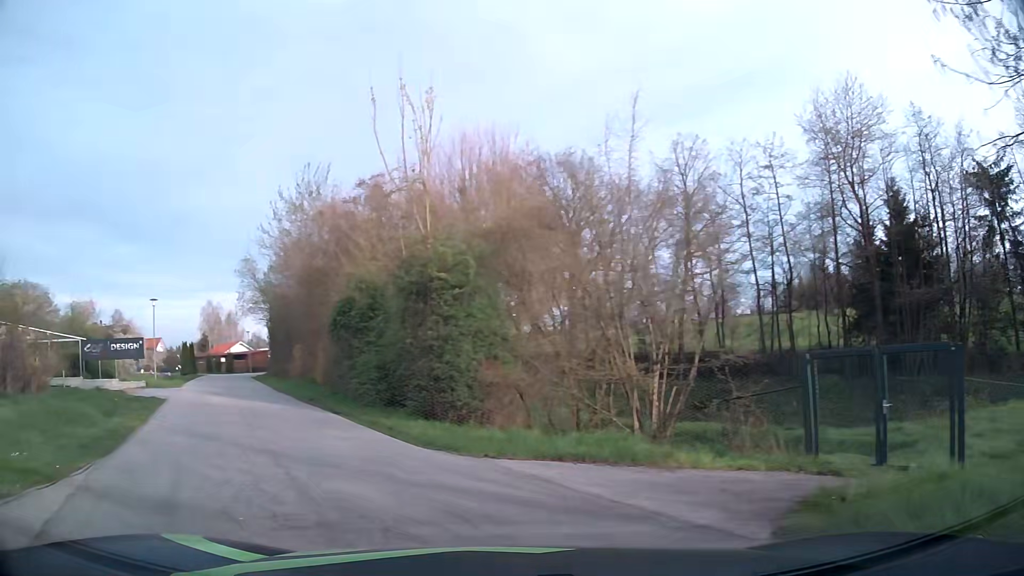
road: secondary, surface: asphalt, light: Day
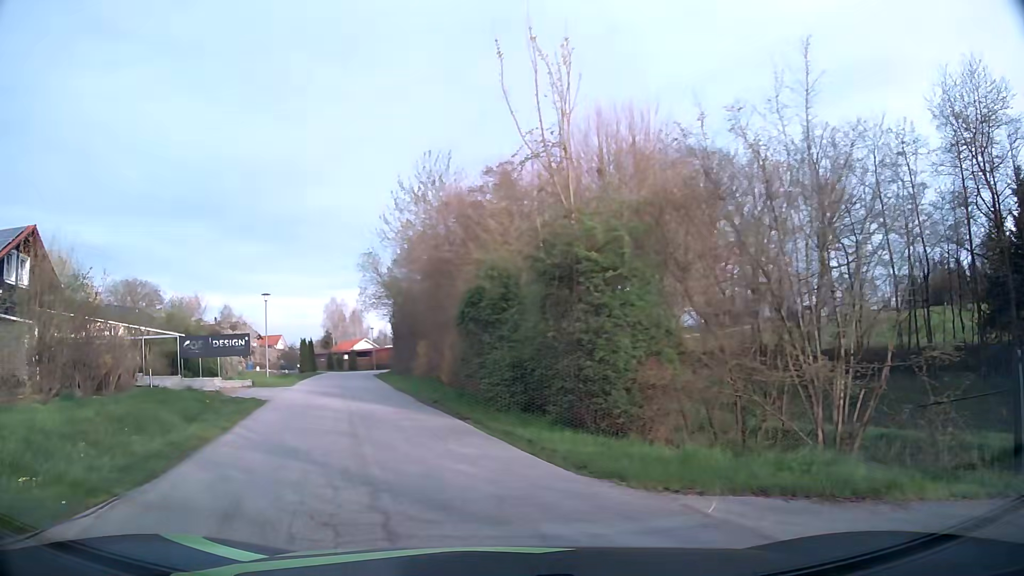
(-0.2, +2.6) m; -9°
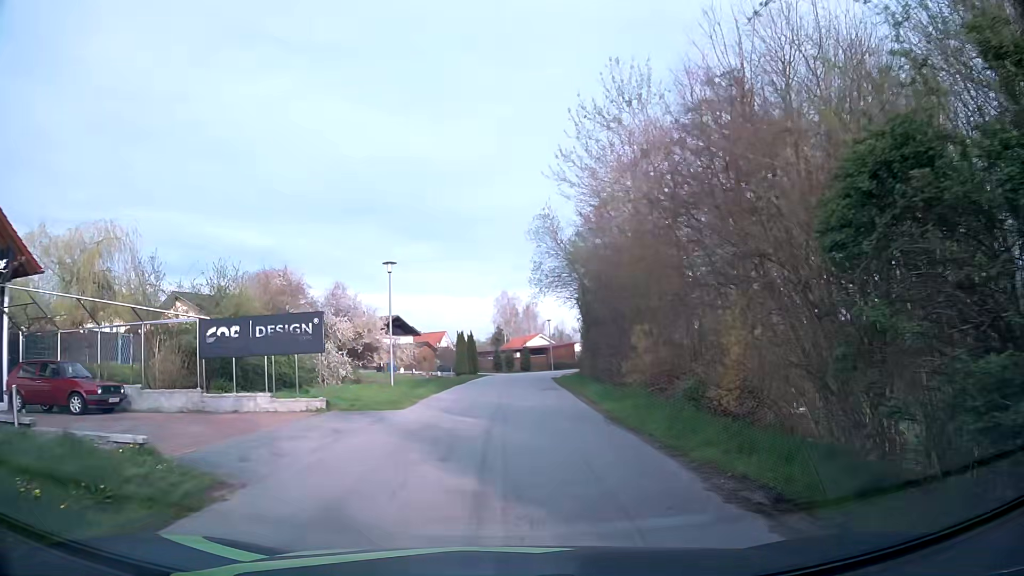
(-3.2, +14.7) m; -17°
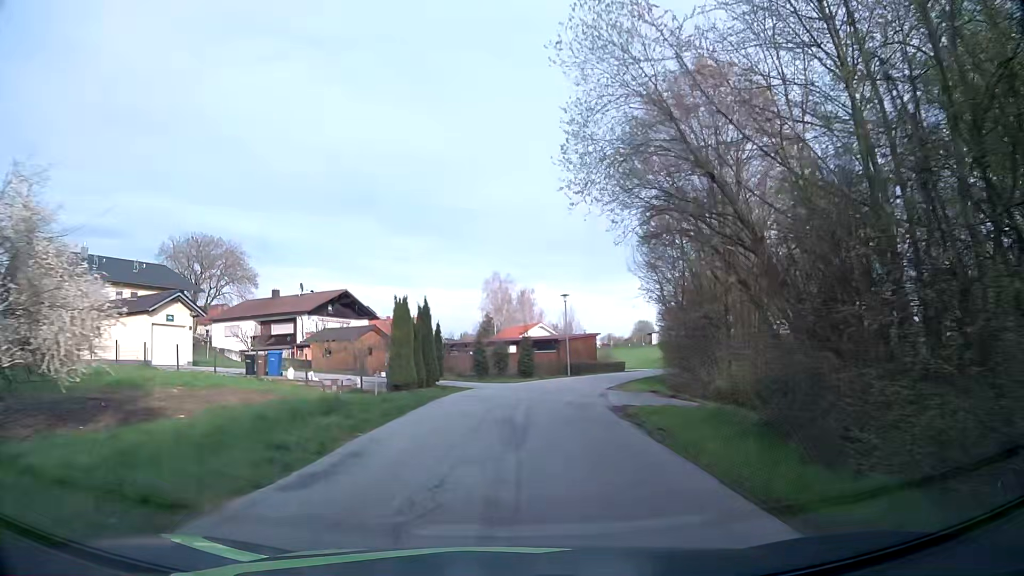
(+0.2, +27.3) m; +1°
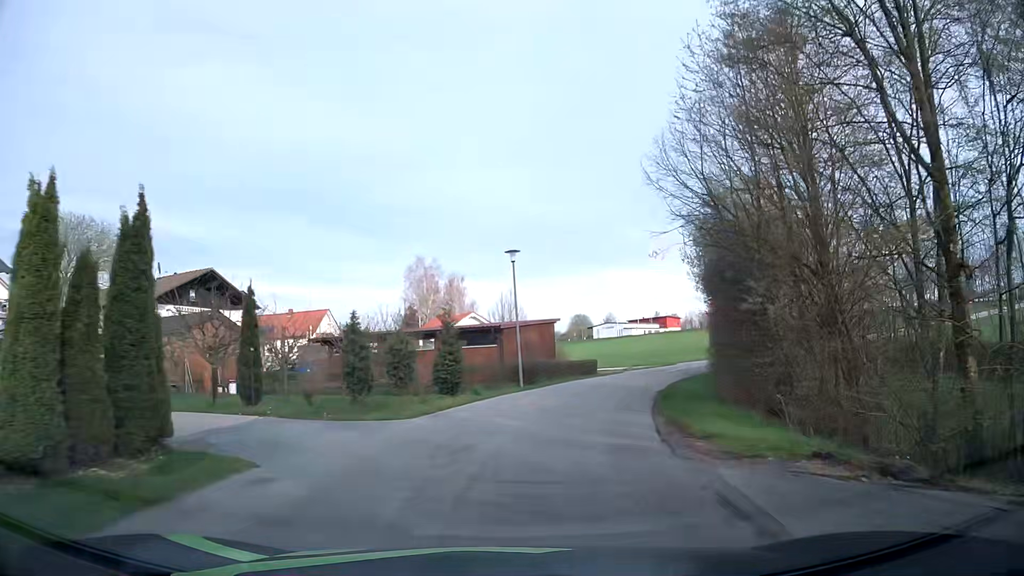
(+0.9, +18.4) m; +6°
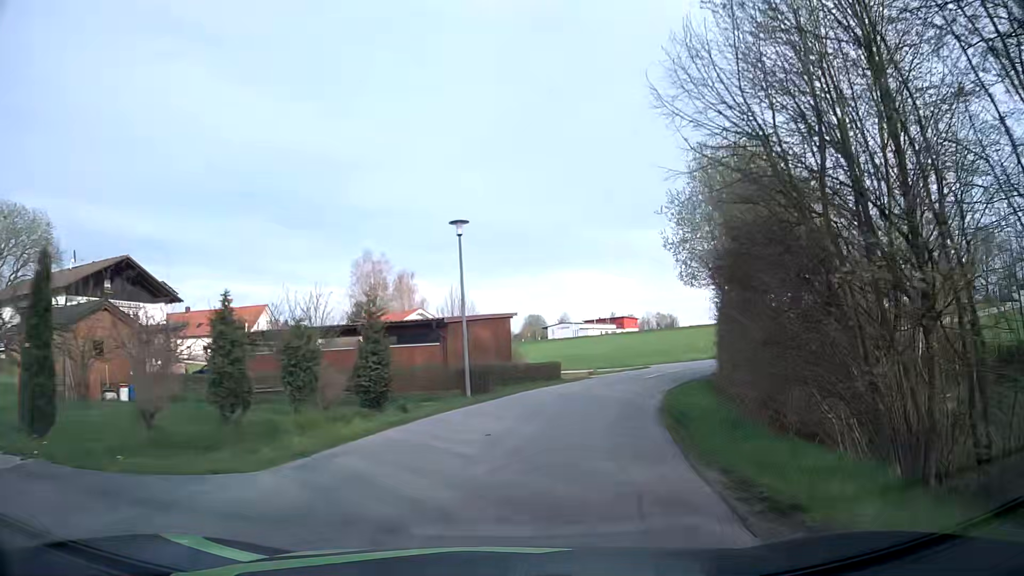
(+0.2, +6.3) m; +4°
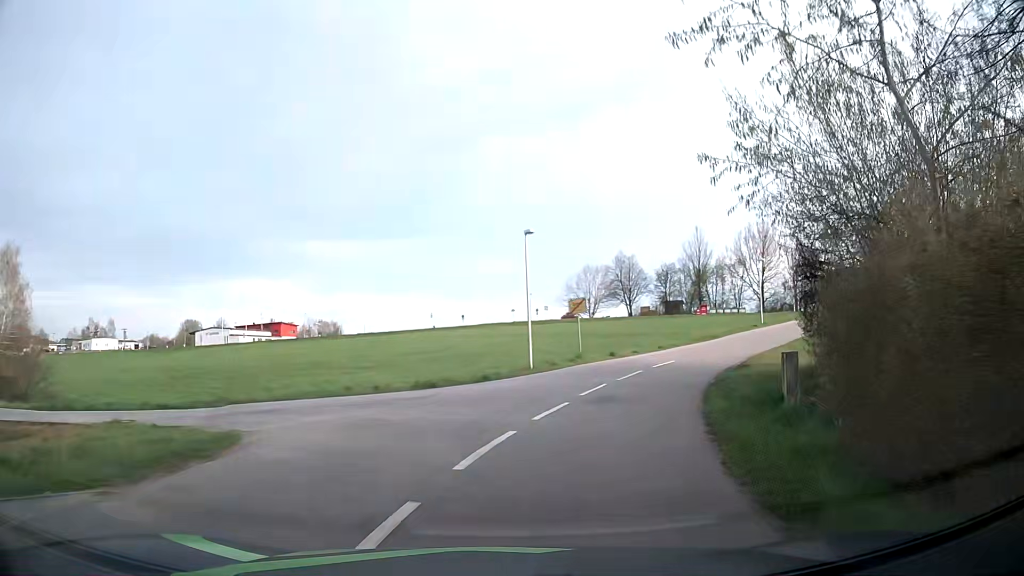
(+7.4, +31.6) m; +28°
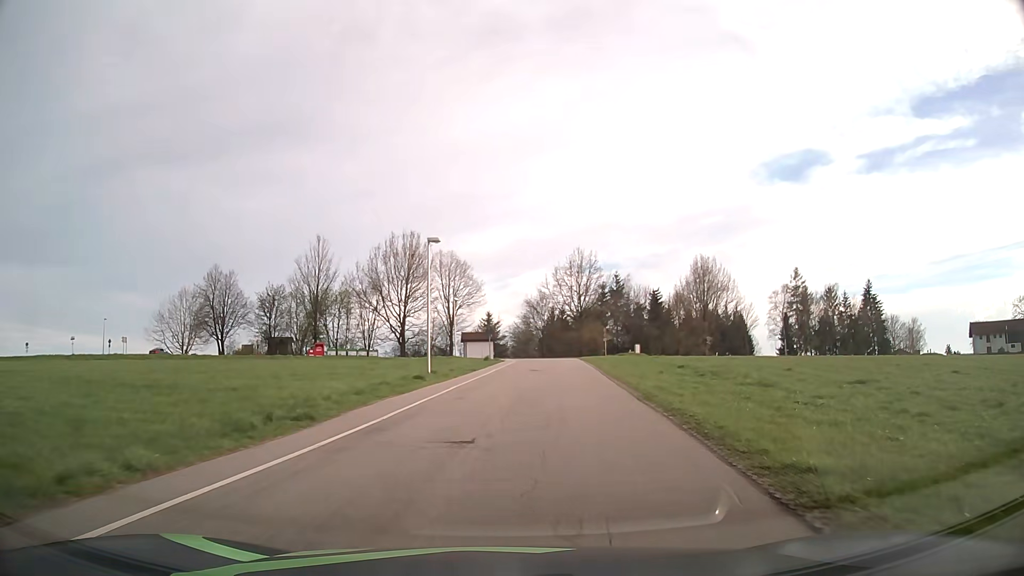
(+10.2, +31.9) m; +33°
(0, +10) (+1, +20) (+2, +30) (+3, +40) (+4, +50) (+4, +60) (+2, +69) (-5, +77) (-15, +79) (-24, +78) m
